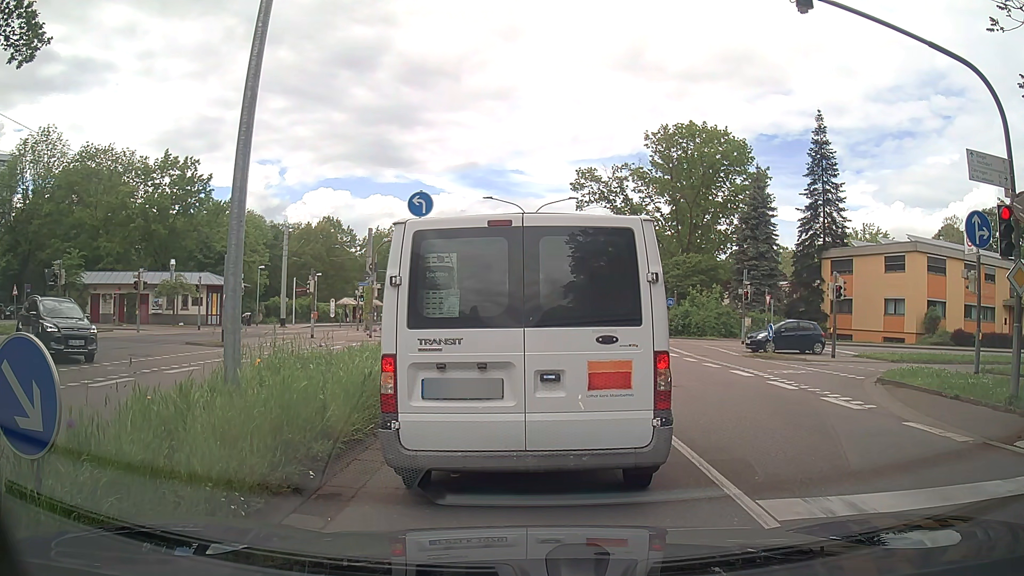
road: secondary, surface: asphalt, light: Day
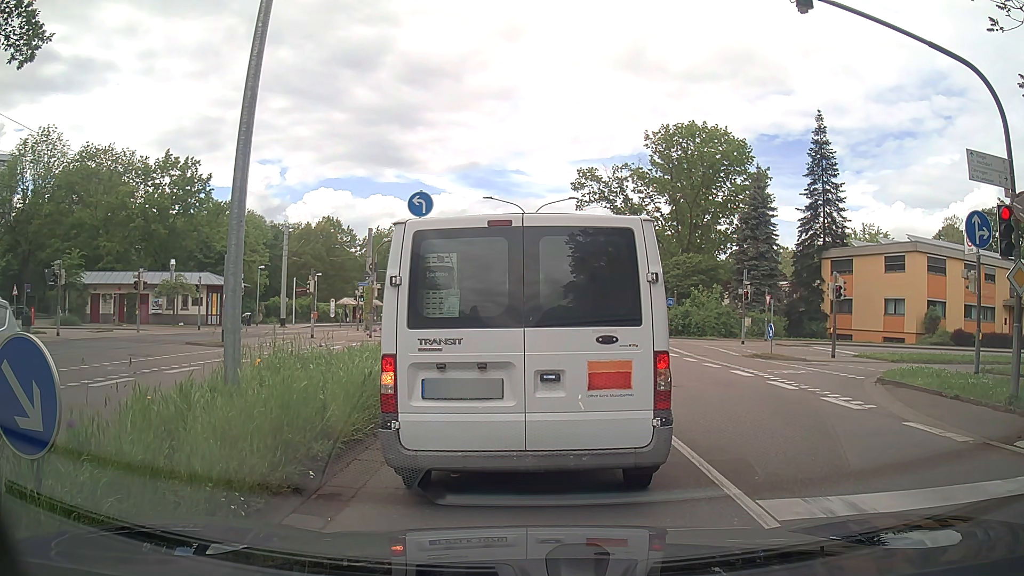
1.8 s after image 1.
(0.0, 0.0) m; 0°
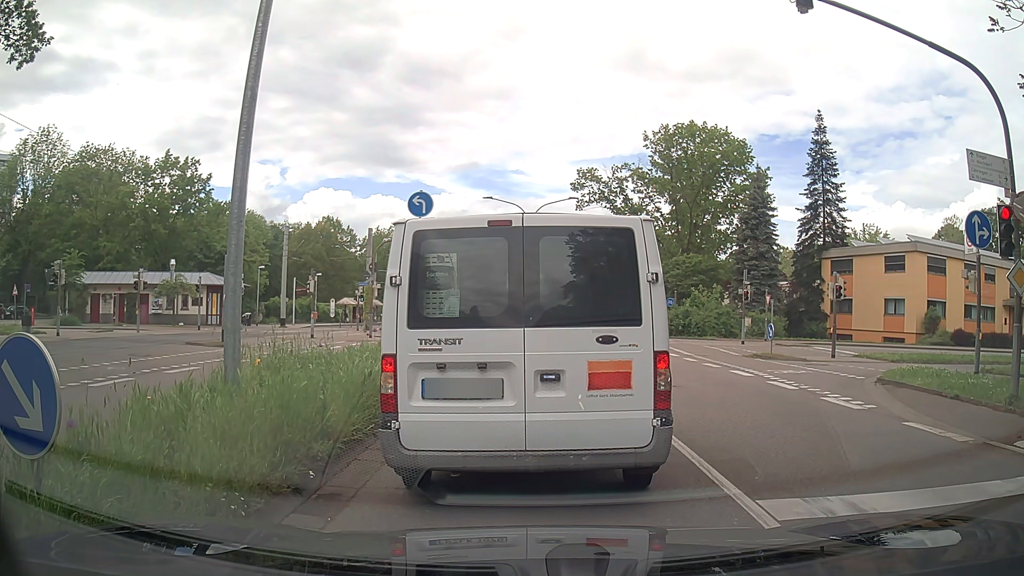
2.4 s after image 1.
(0.0, 0.0) m; 0°
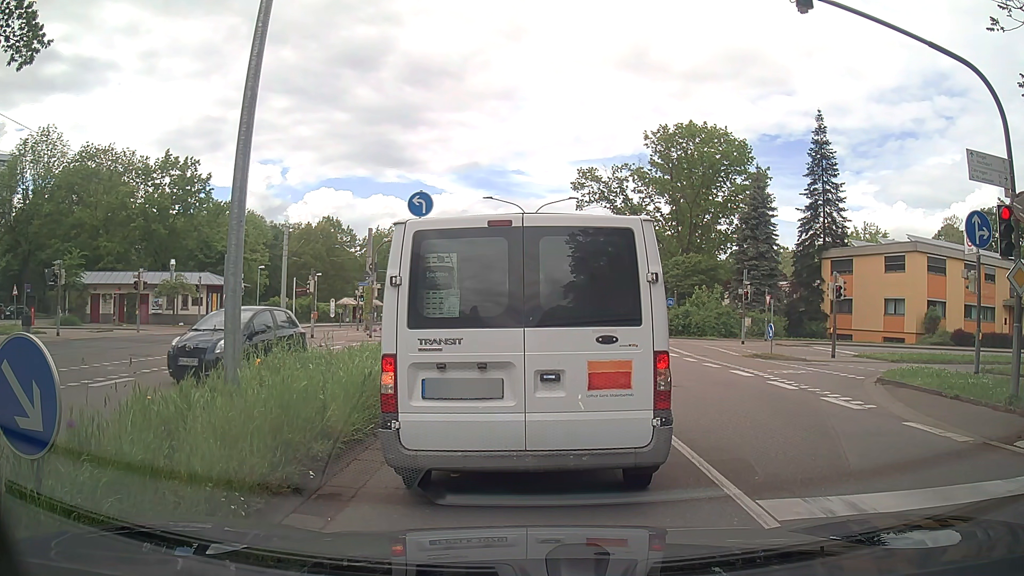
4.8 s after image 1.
(0.0, 0.0) m; 0°
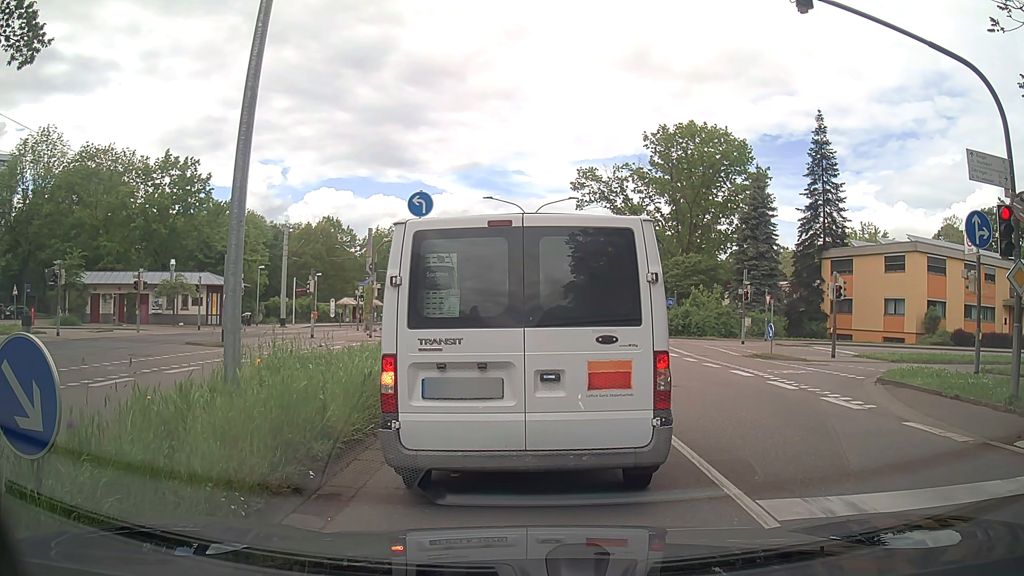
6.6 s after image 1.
(0.0, 0.0) m; 0°
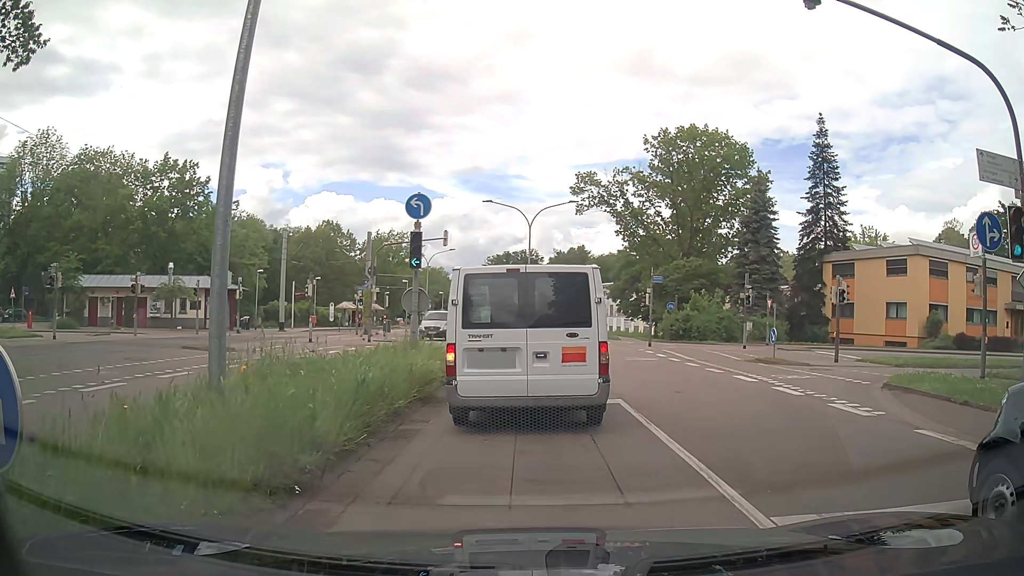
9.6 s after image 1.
(0.0, +0.3) m; 0°
